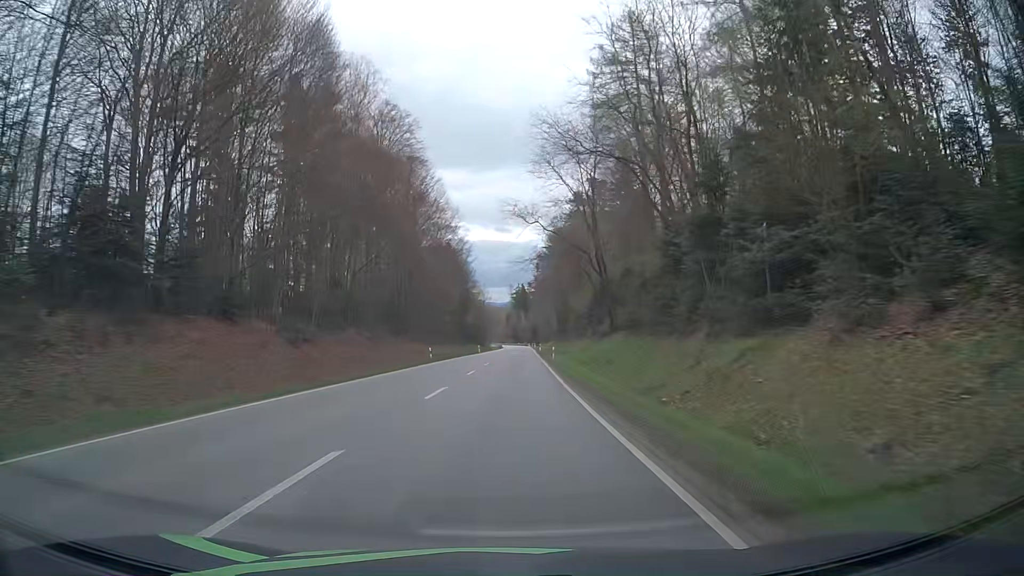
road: secondary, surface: asphalt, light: Day
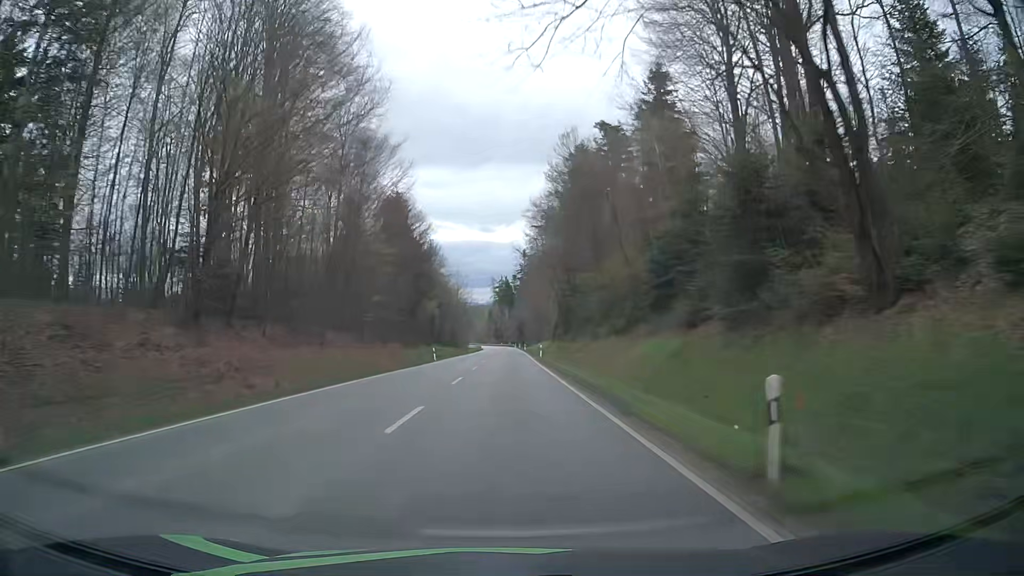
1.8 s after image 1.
(+0.6, +42.0) m; +2°
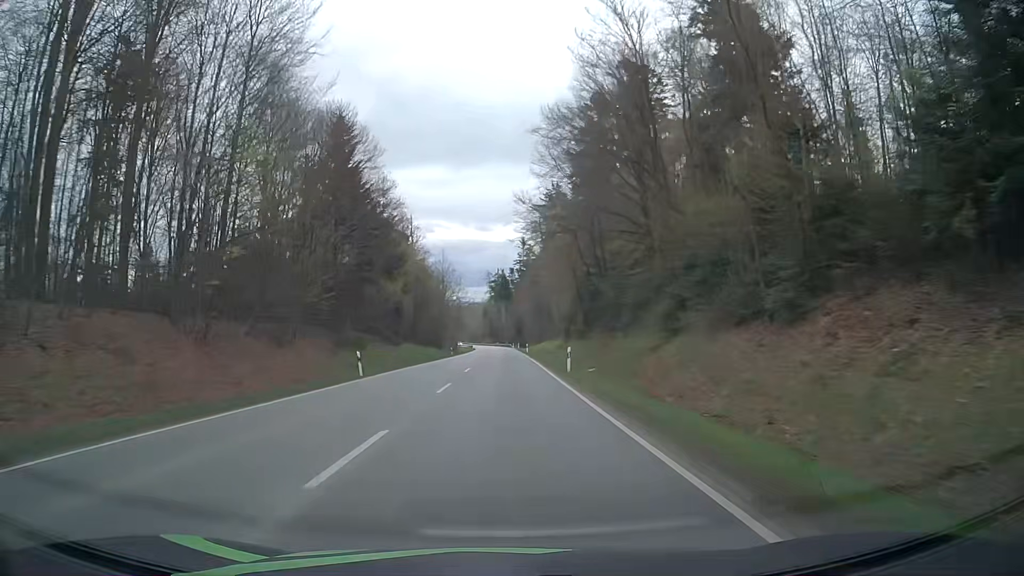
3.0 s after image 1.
(0.0, +27.9) m; 0°
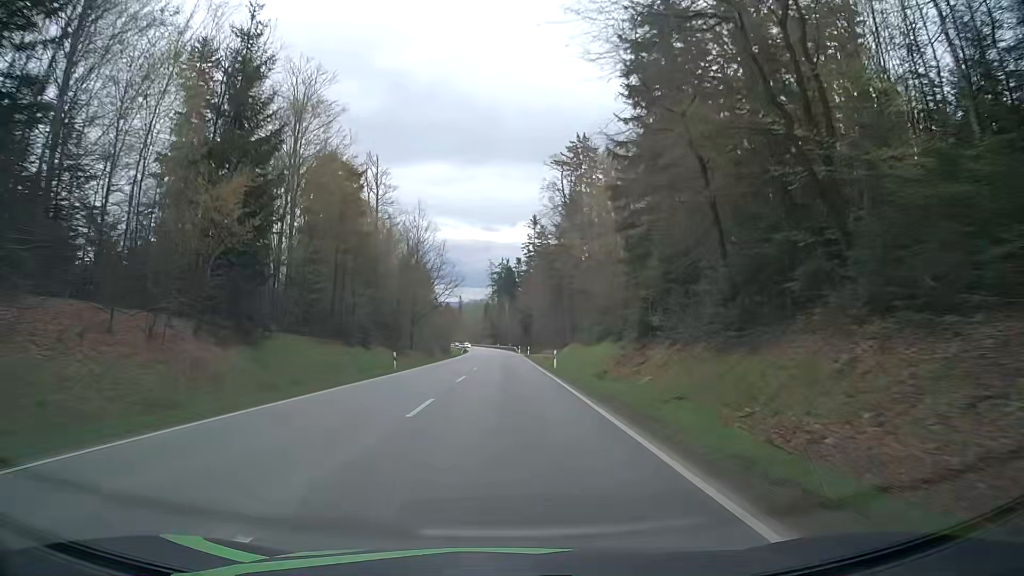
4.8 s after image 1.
(0.0, +41.5) m; 0°
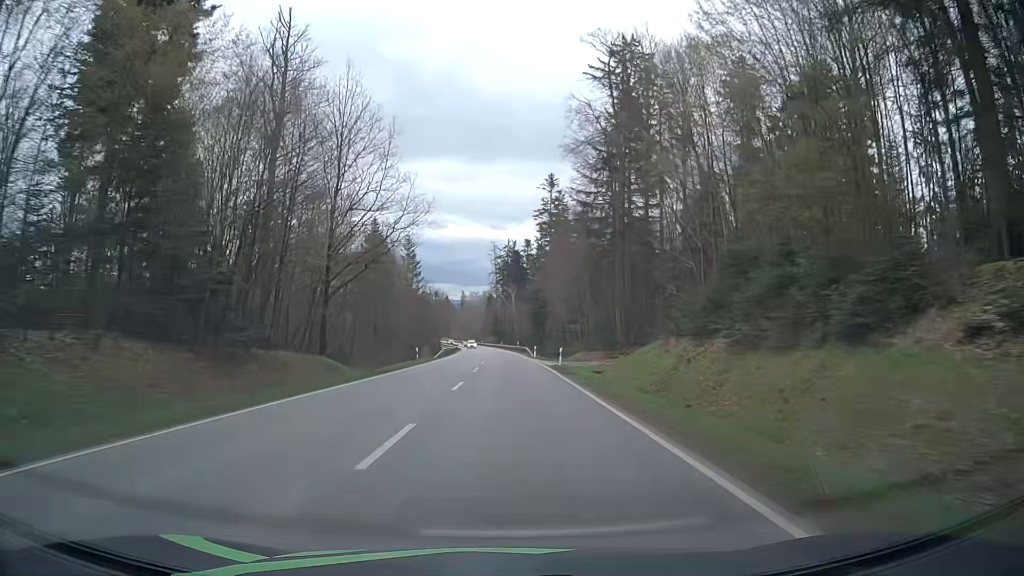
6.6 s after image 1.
(-0.1, +41.4) m; 0°
